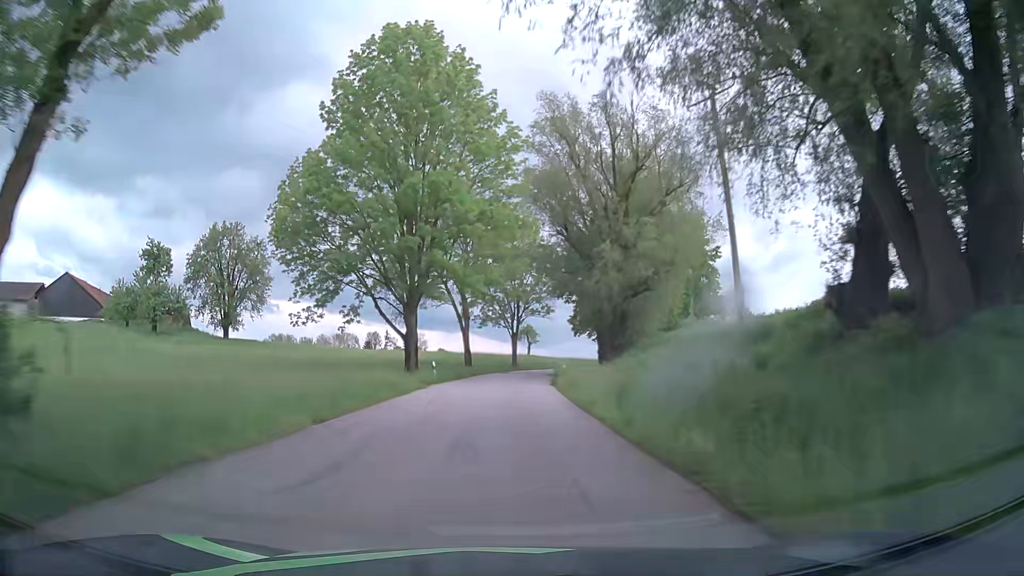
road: tertiary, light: Day
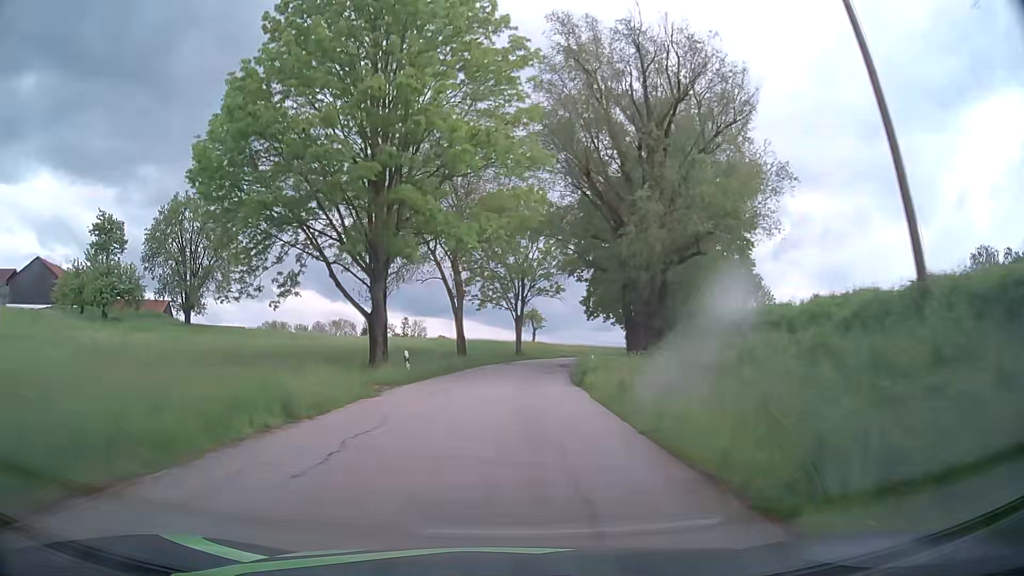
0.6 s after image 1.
(0.0, +10.8) m; 0°
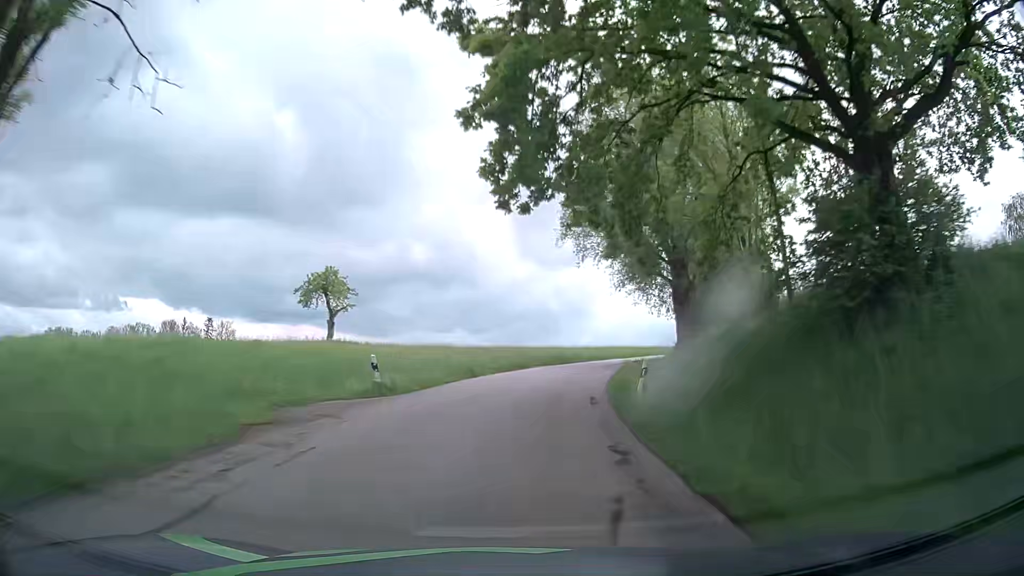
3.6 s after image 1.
(+5.1, +56.8) m; +13°
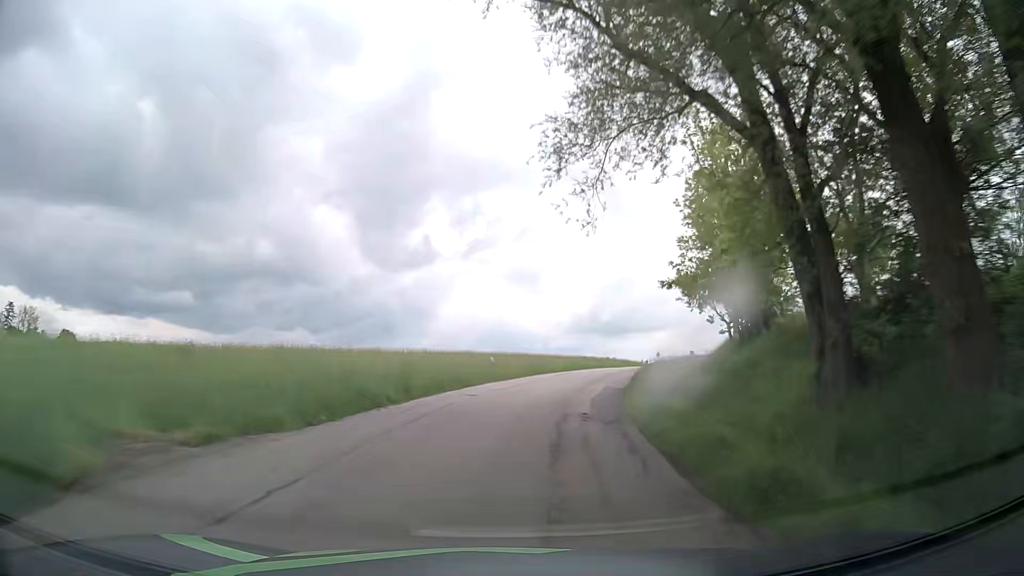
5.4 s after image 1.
(+3.6, +34.7) m; +13°
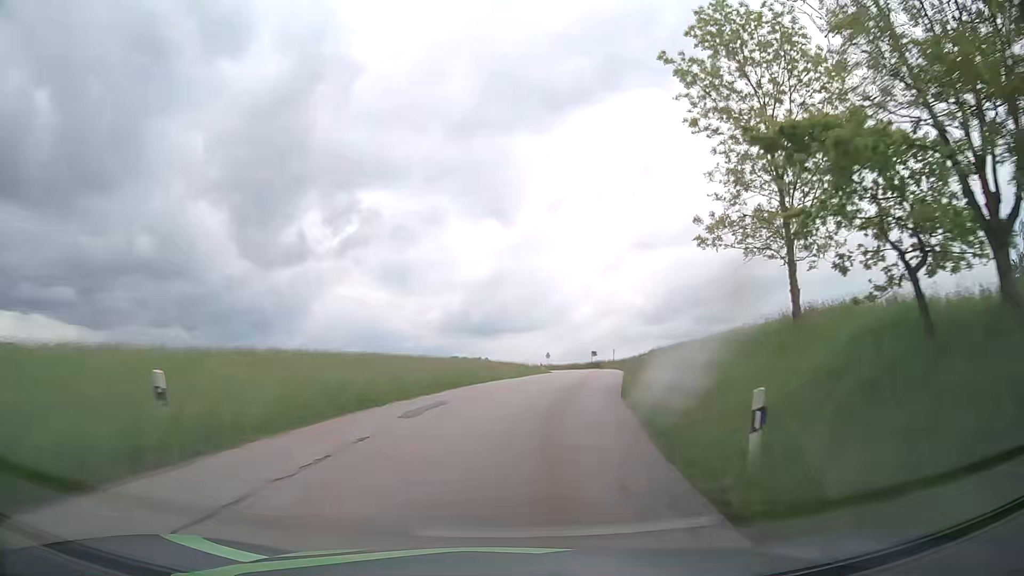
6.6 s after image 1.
(+2.4, +23.0) m; +12°
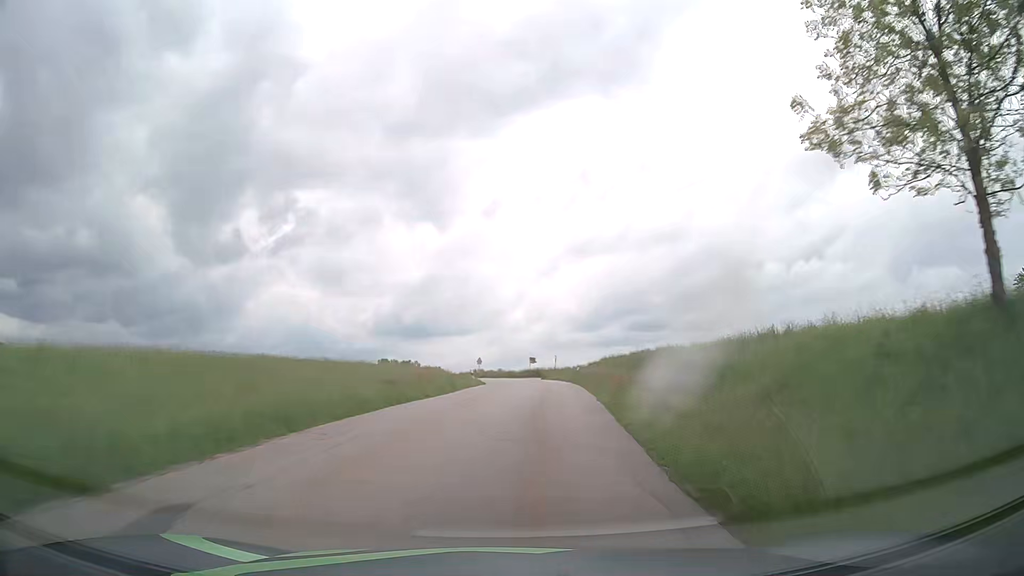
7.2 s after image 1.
(+0.5, +11.5) m; +5°
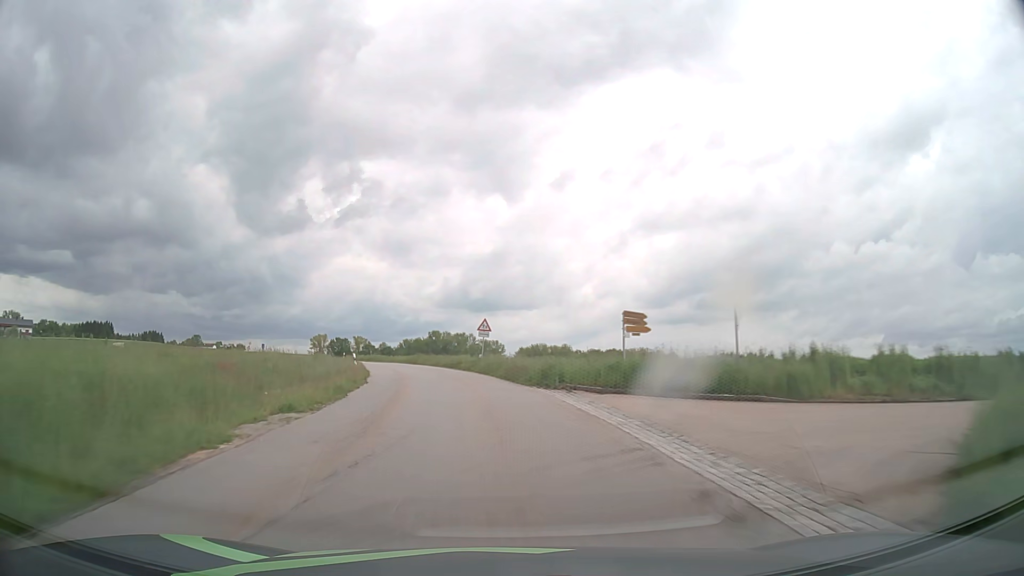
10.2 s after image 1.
(+2.5, +58.8) m; -4°
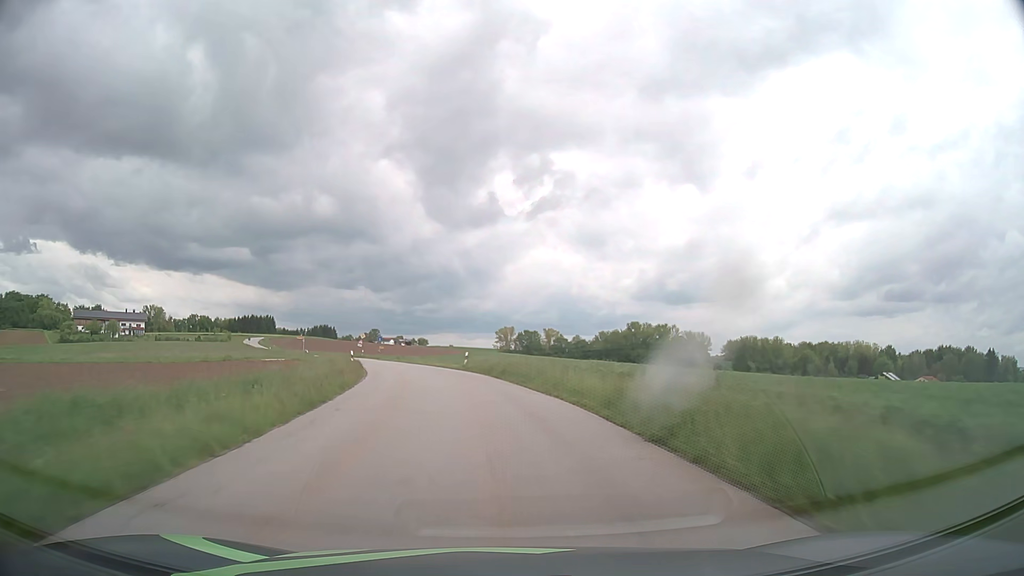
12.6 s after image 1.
(-7.0, +48.7) m; -16°
(0, +10) (-1, +20) (-3, +30) (-5, +40) (-7, +49) (-10, +59) (-14, +68) (-17, +78) (-21, +87) (-26, +96) m
